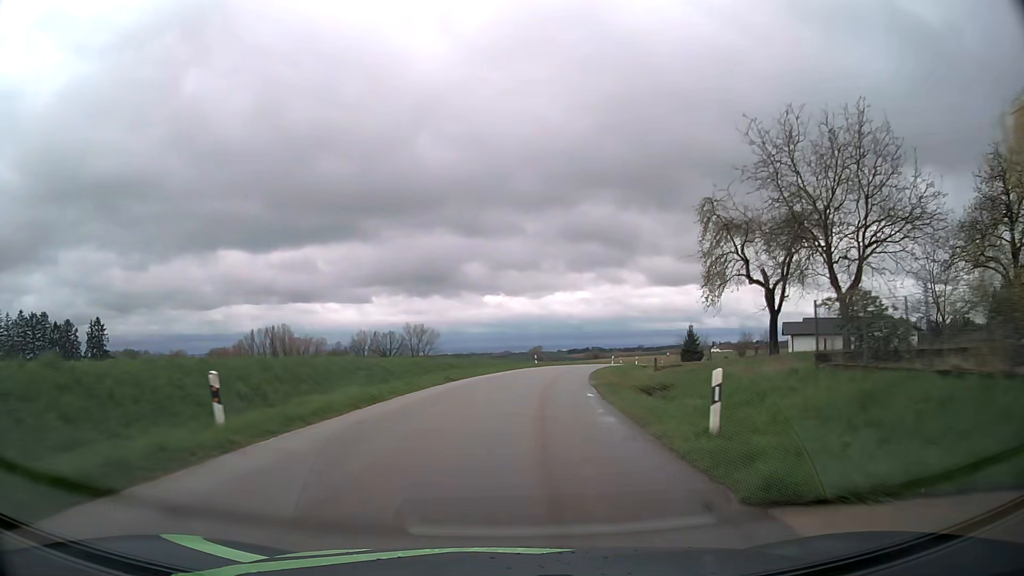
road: tertiary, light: Day
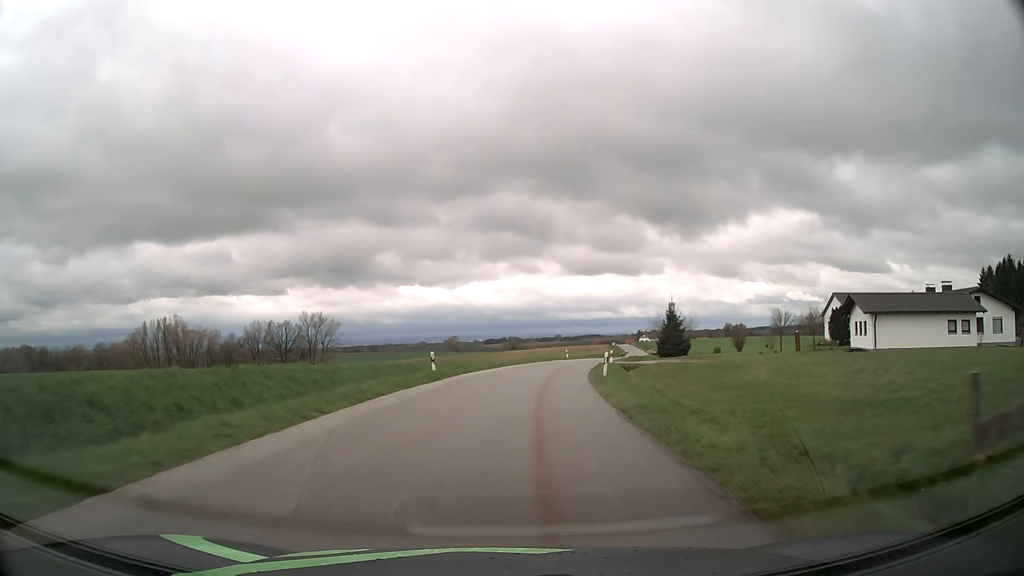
(+2.2, +33.0) m; +7°
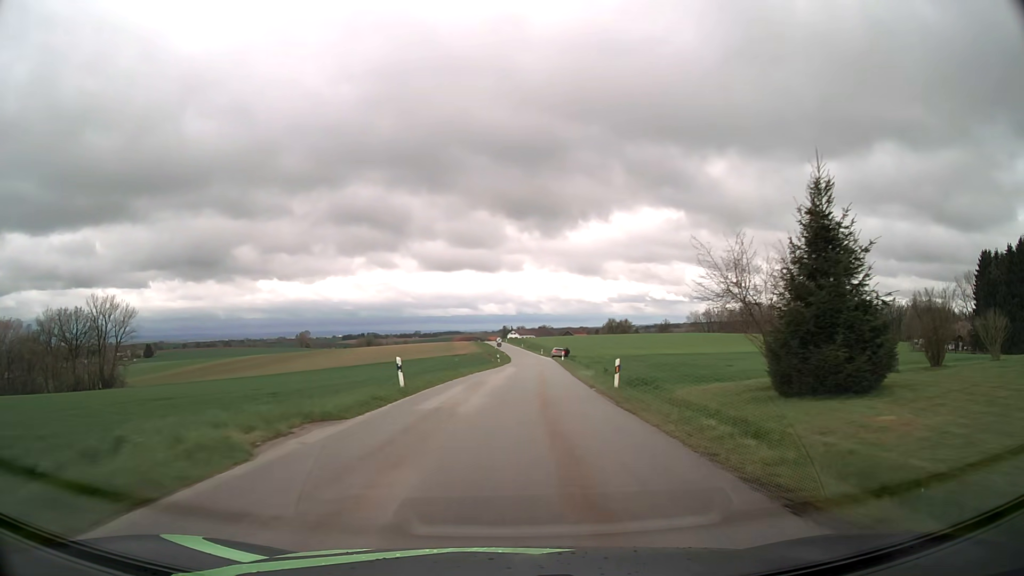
(+5.5, +55.3) m; +12°
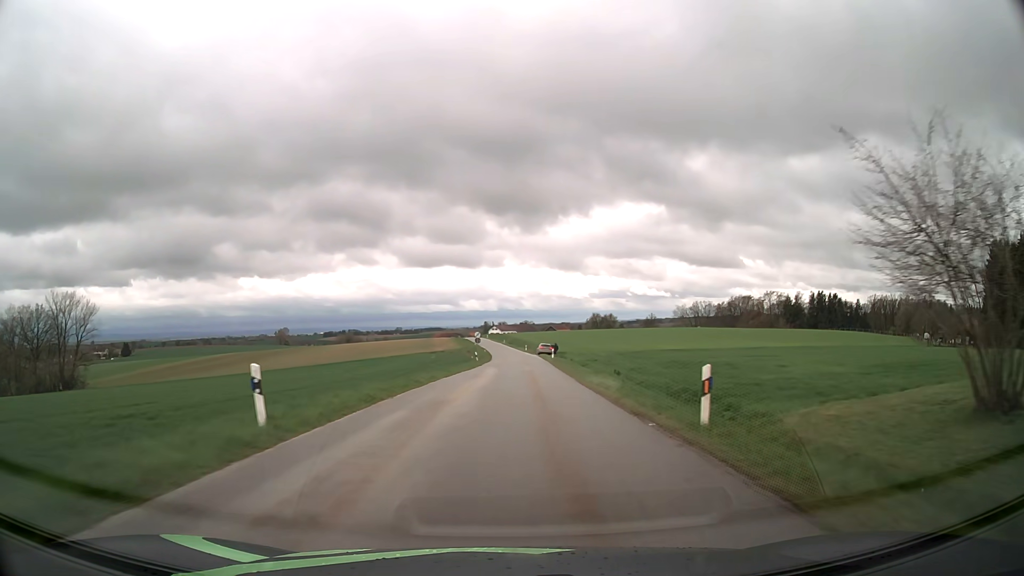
(+0.2, +11.3) m; +2°
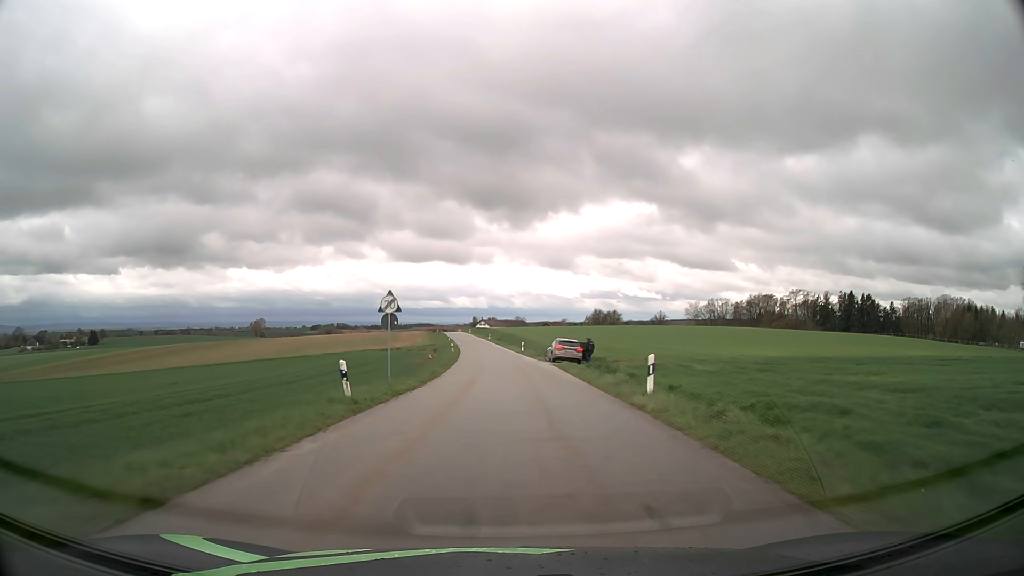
(+0.9, +45.6) m; +1°
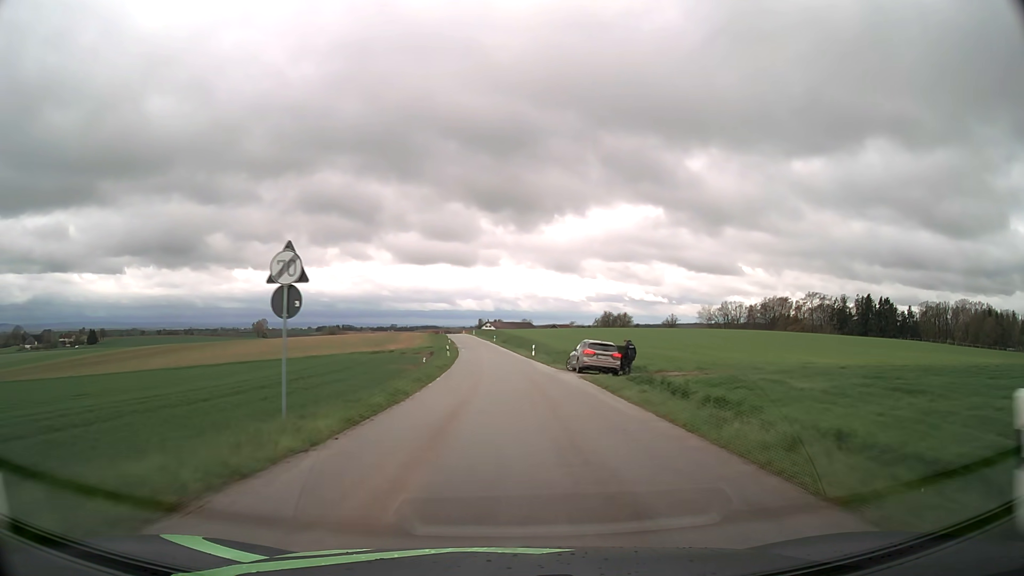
(0.0, +11.5) m; 0°
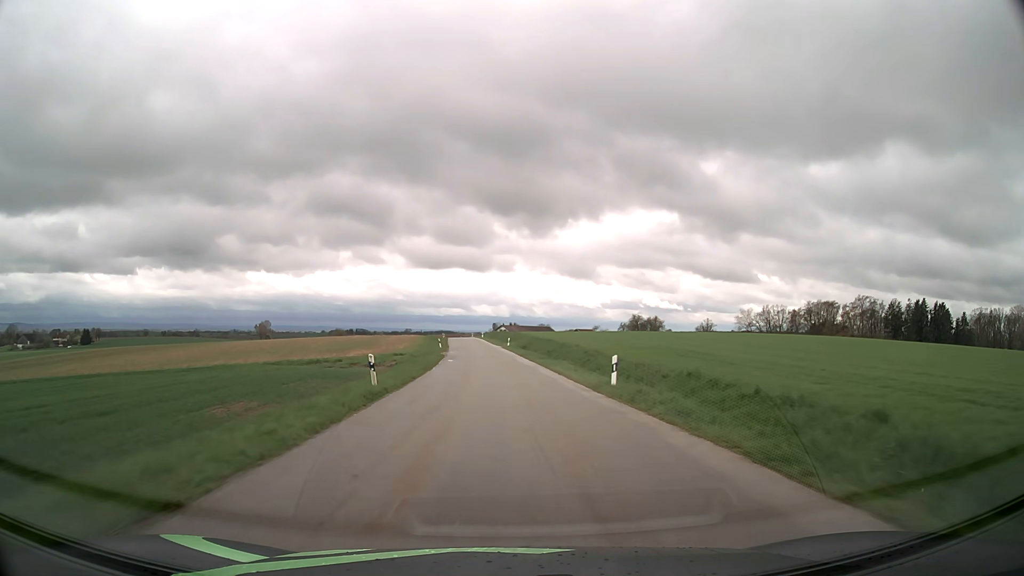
(-0.4, +34.7) m; -1°
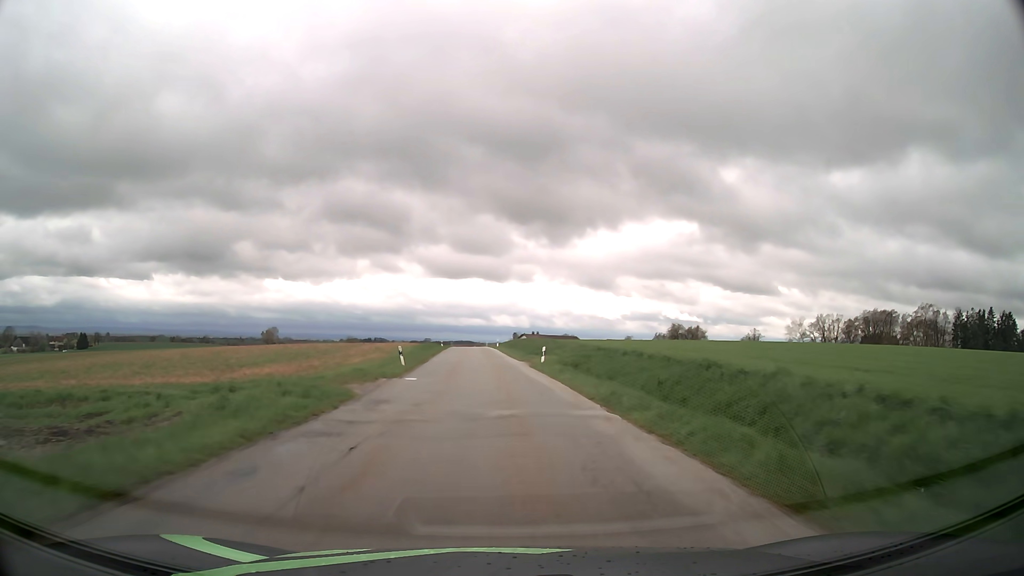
(-0.6, +35.1) m; -2°
(0, +10) (0, +20) (0, +30) (-1, +40) (-1, +50) (-2, +60) (-3, +70) (-3, +80) (-4, +90) (-4, +100) m
